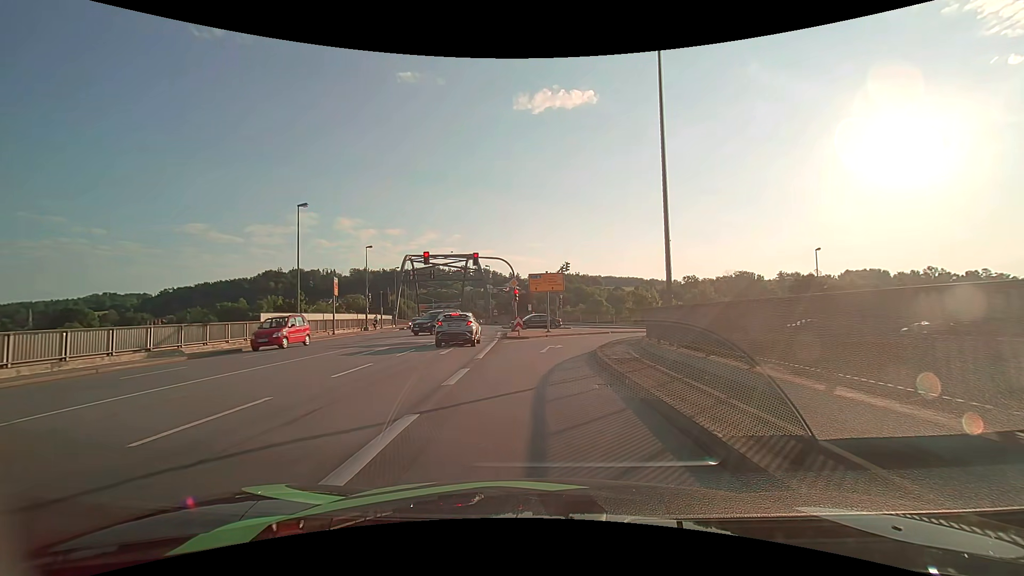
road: primary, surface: asphalt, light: Day
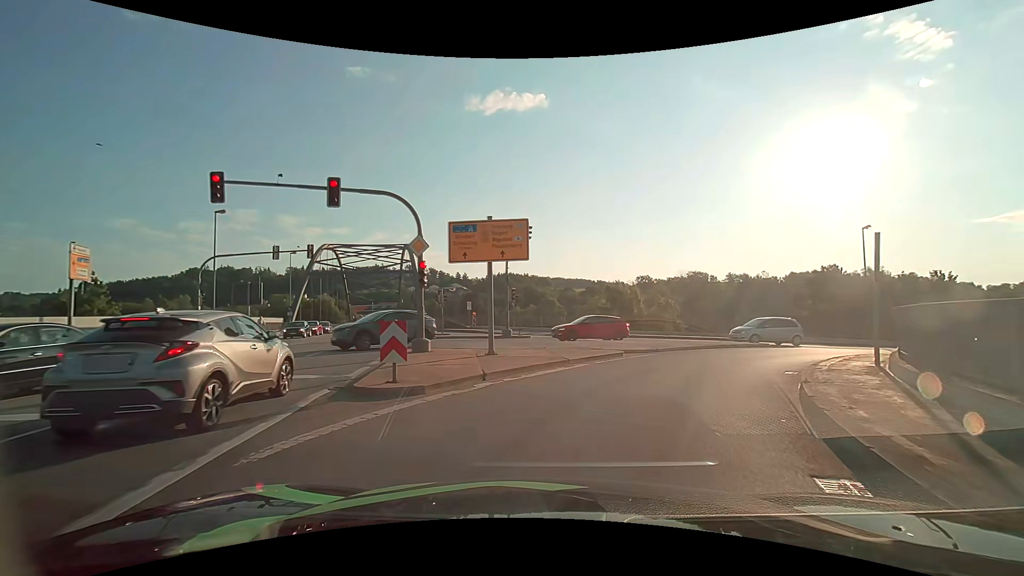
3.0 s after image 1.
(+0.3, +19.7) m; +6°
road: primary_link
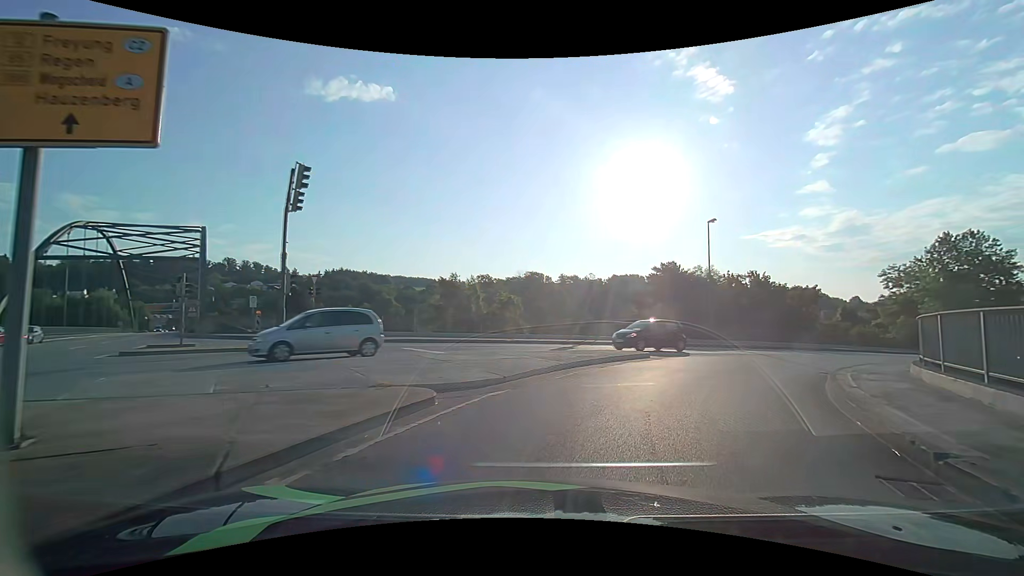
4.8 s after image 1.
(+1.3, +9.7) m; +17°
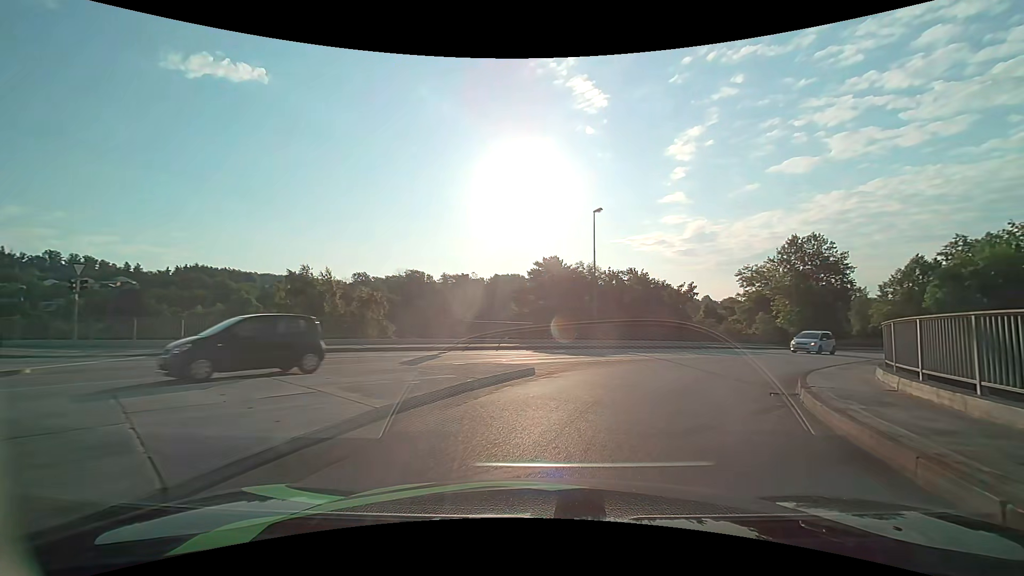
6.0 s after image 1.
(+0.7, +6.0) m; +13°
